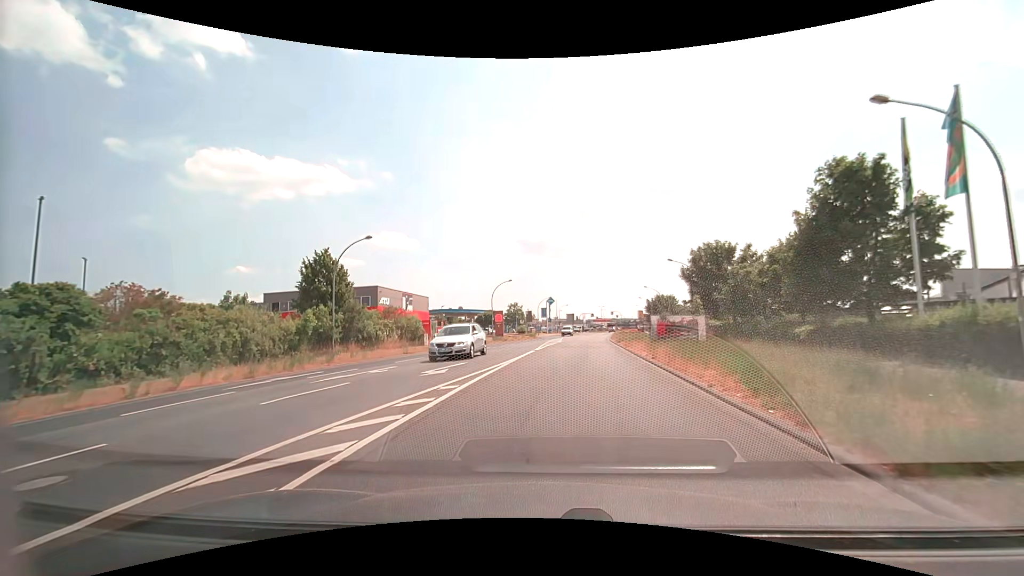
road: tertiary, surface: asphalt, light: Day
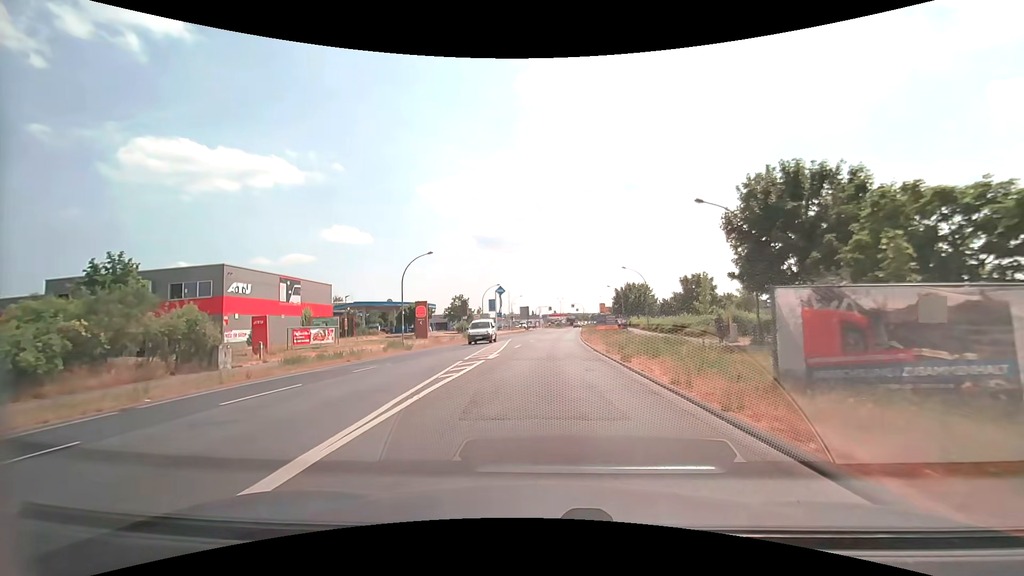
(+1.6, +22.8) m; +5°
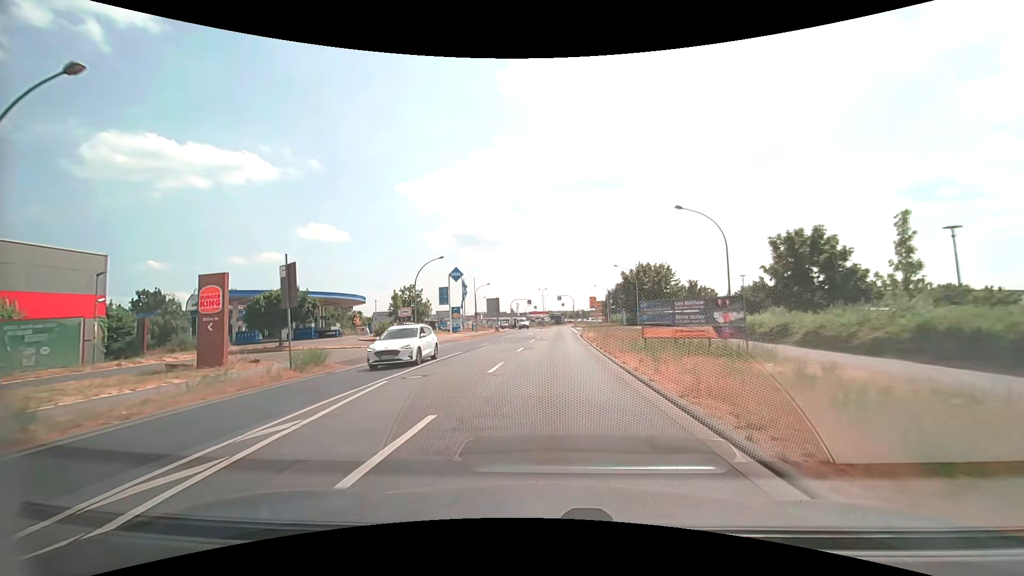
(+0.4, +31.7) m; +2°
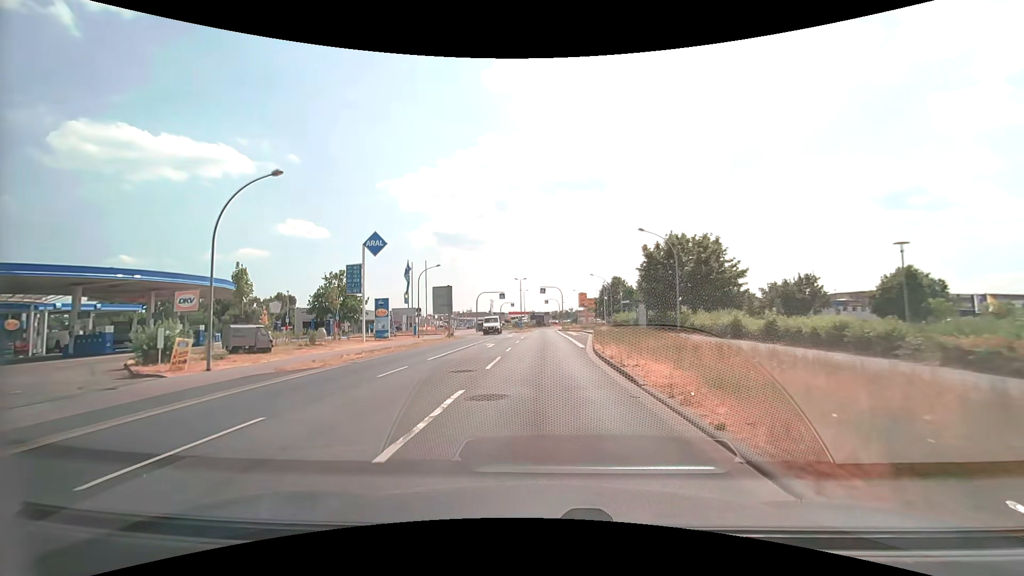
(+0.6, +26.4) m; +2°
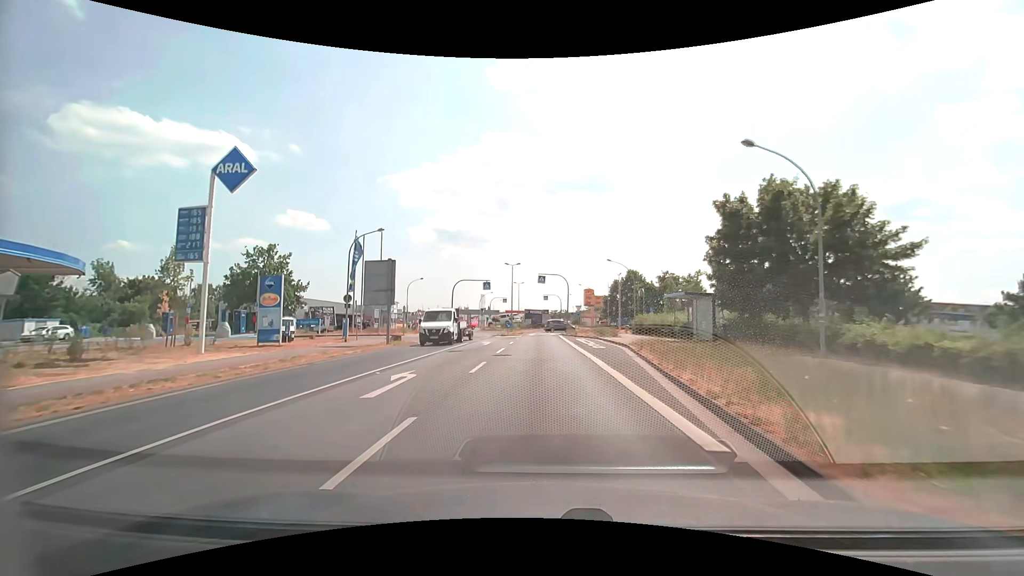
(0.0, +19.0) m; 0°
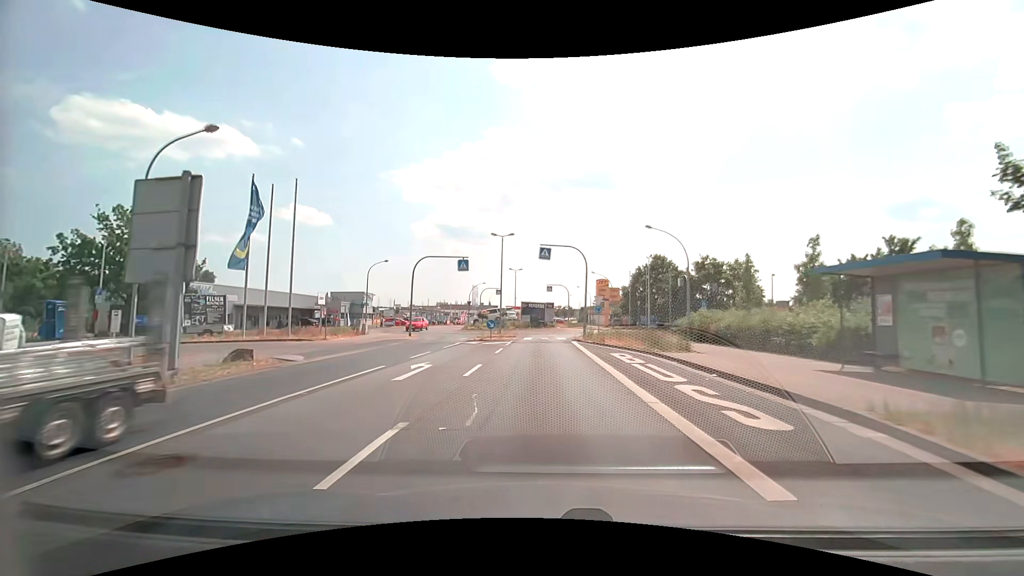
(-0.1, +18.0) m; 0°
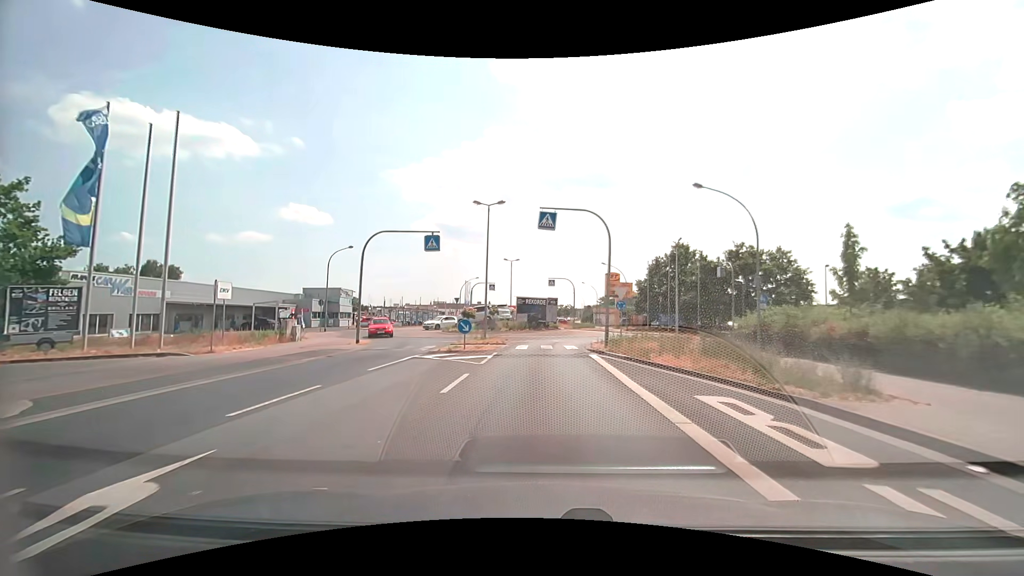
(0.0, +10.5) m; -1°
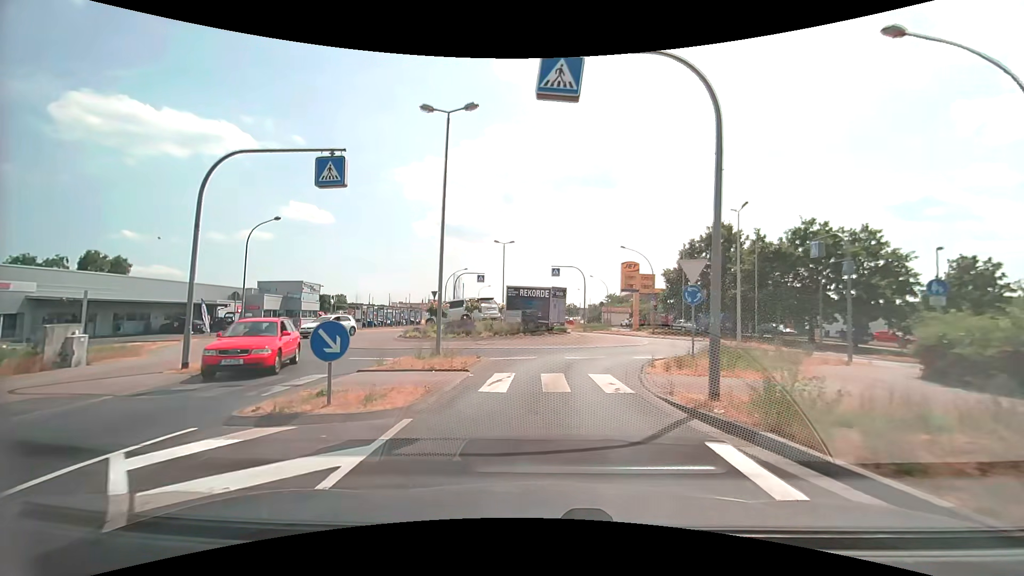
(0.0, +12.7) m; 0°
(0, +10) (+2, +20) (+9, +26) (+19, +29) (+29, +29) (+39, +29) (+49, +29) (+59, +29) (+69, +28) (+79, +28) m
